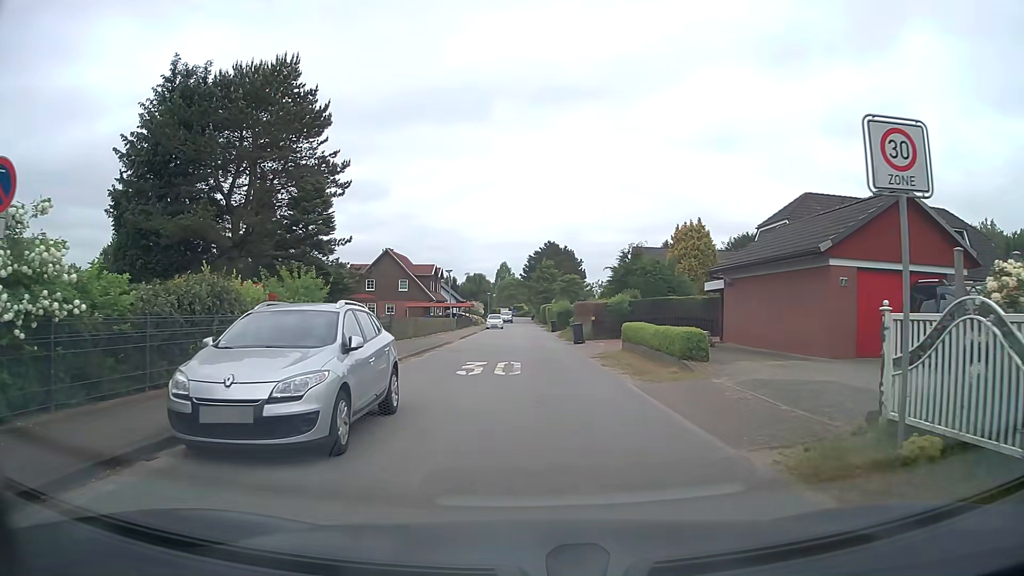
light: Day
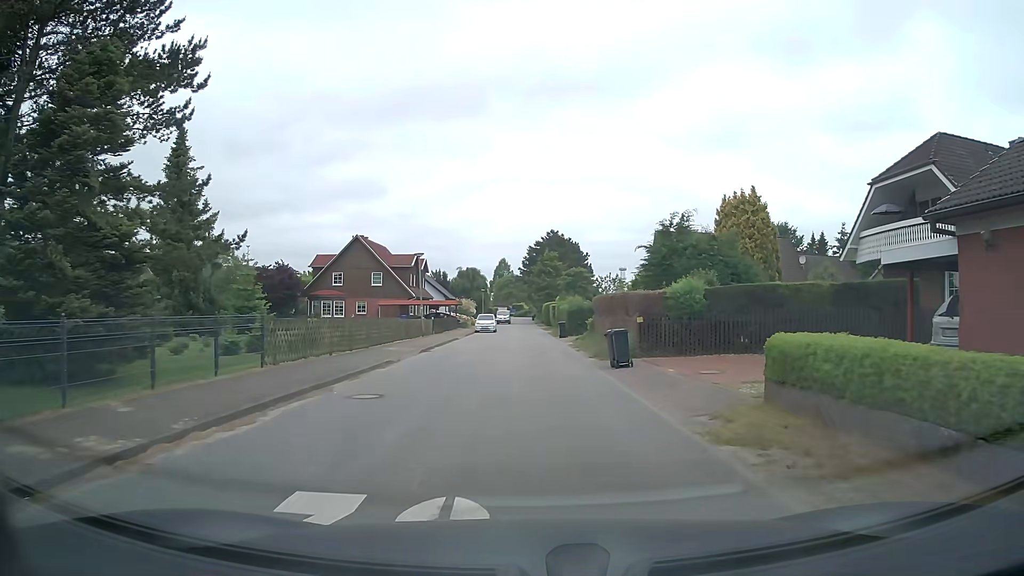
(-0.1, +14.5) m; -1°
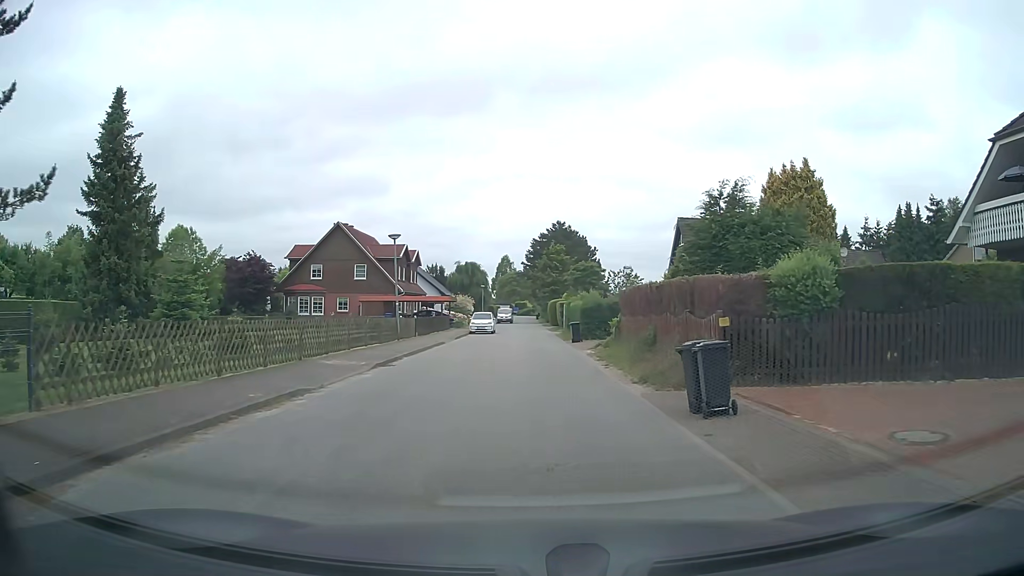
(0.0, +8.3) m; +1°
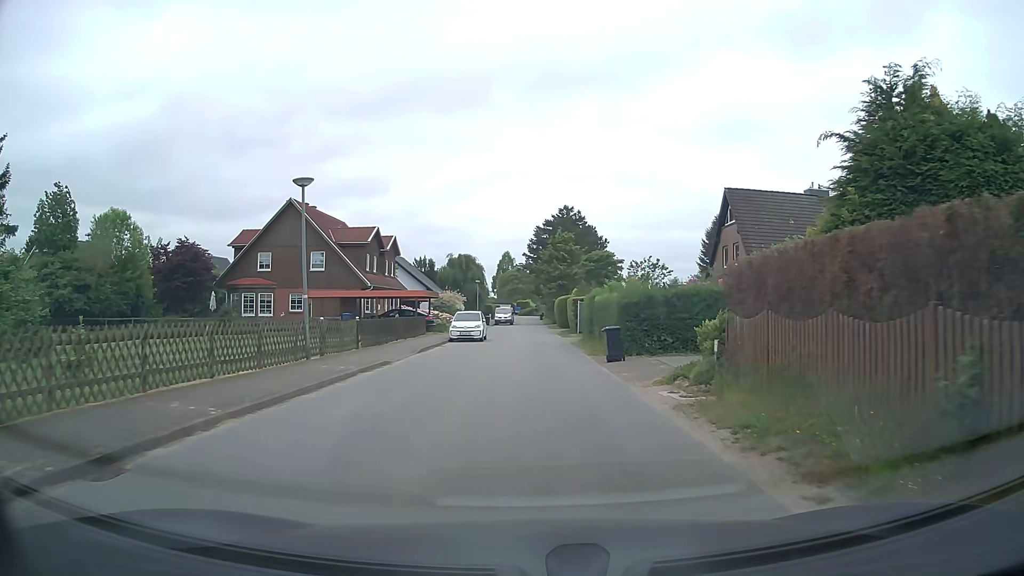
(-0.2, +13.1) m; -1°
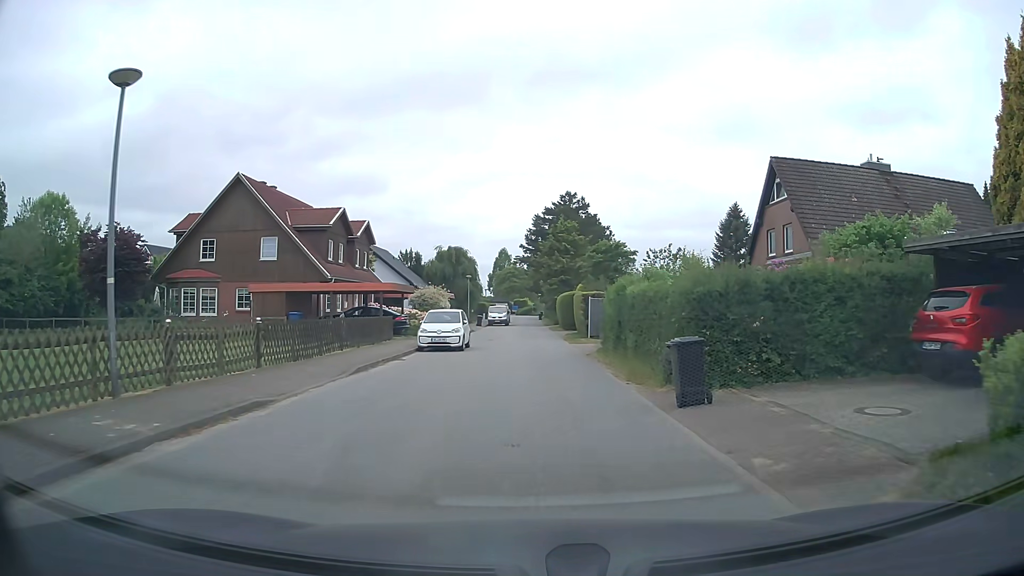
(0.0, +8.9) m; 0°
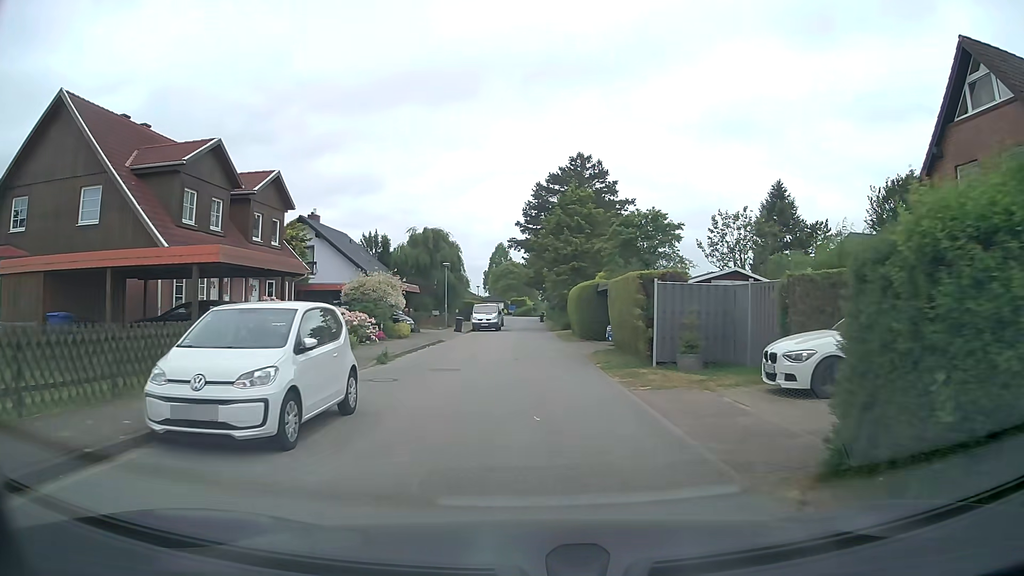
(0.0, +17.5) m; 0°
